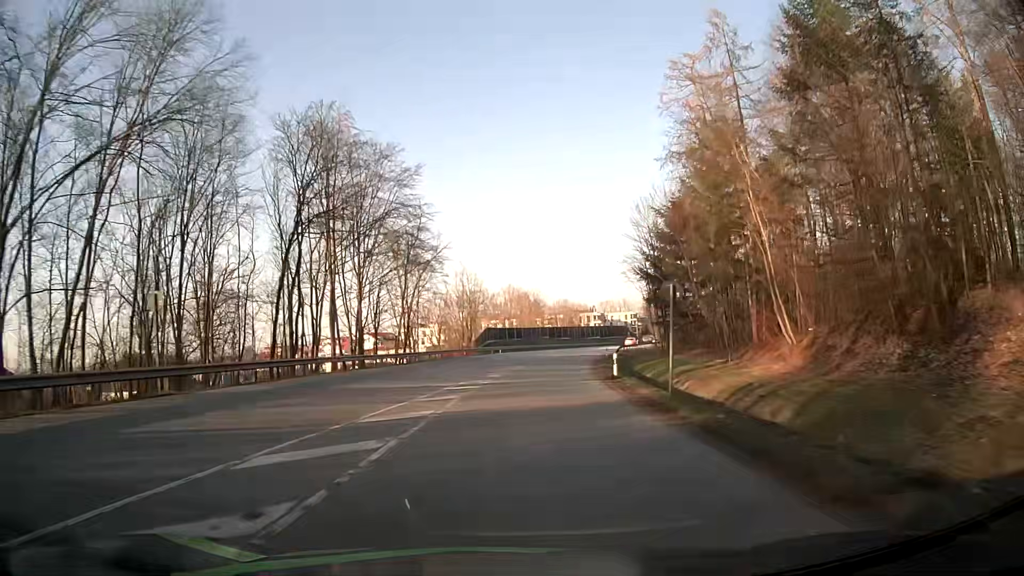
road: secondary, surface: asphalt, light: Day
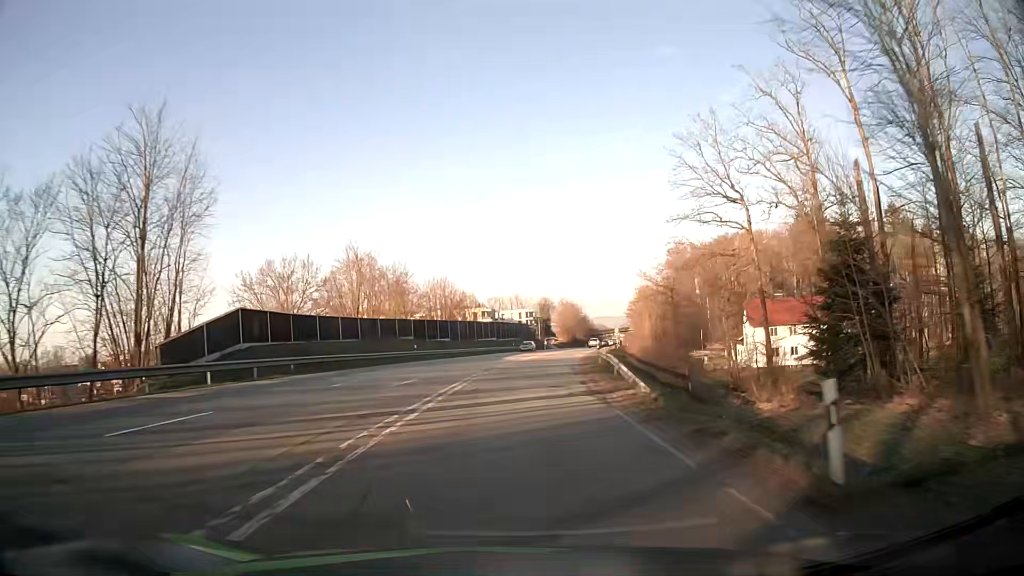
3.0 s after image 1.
(+5.1, +58.4) m; +10°
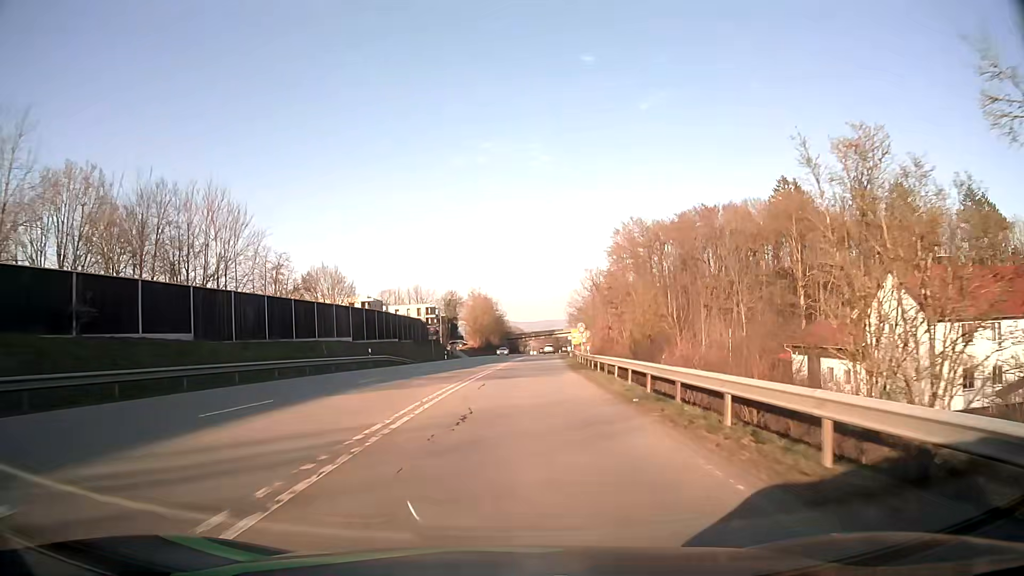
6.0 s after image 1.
(+4.1, +56.0) m; +8°
(0, +10) (0, +20) (+1, +30) (+1, +40) (+2, +50) (+3, +60) (+4, +70) (+4, +80) (+5, +90) (+6, +100) m
